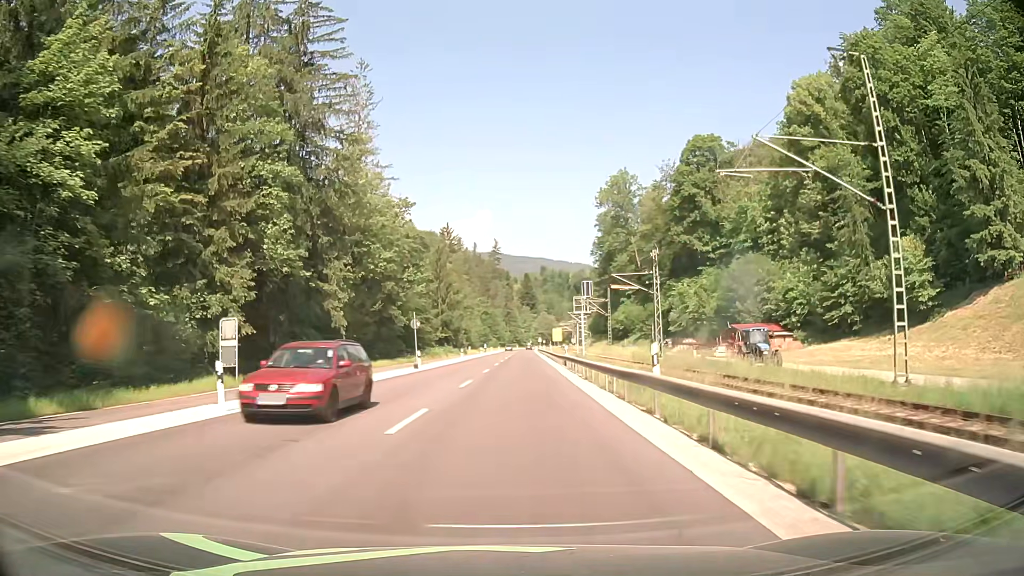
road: primary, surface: asphalt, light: Day
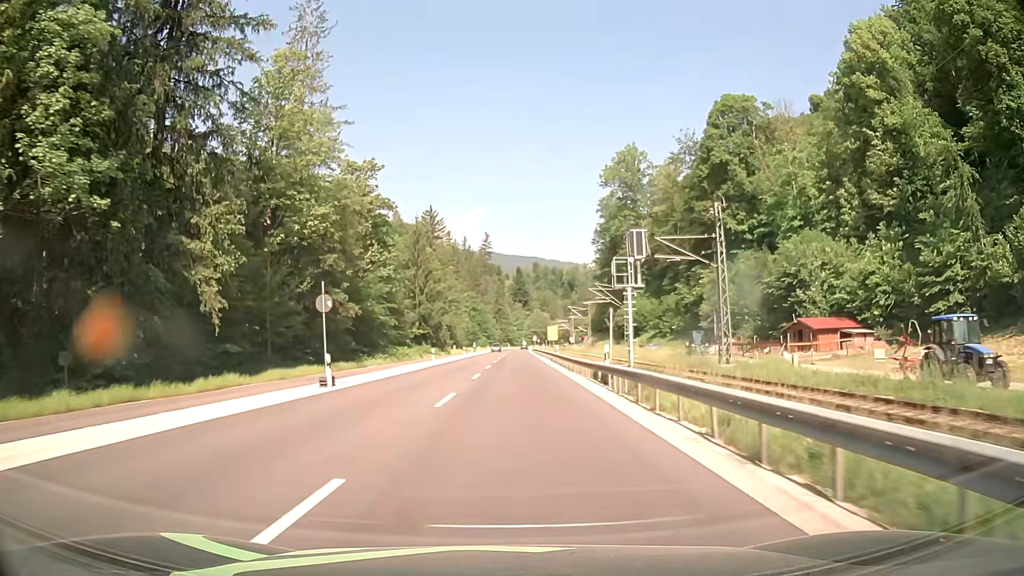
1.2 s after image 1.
(+0.3, +19.8) m; +2°
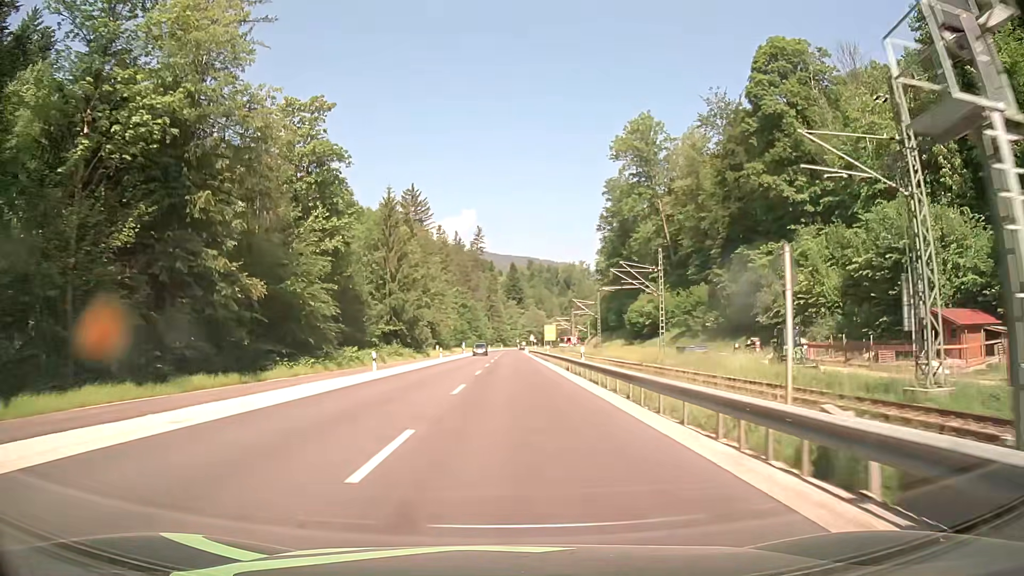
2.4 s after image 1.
(-0.1, +20.3) m; 0°
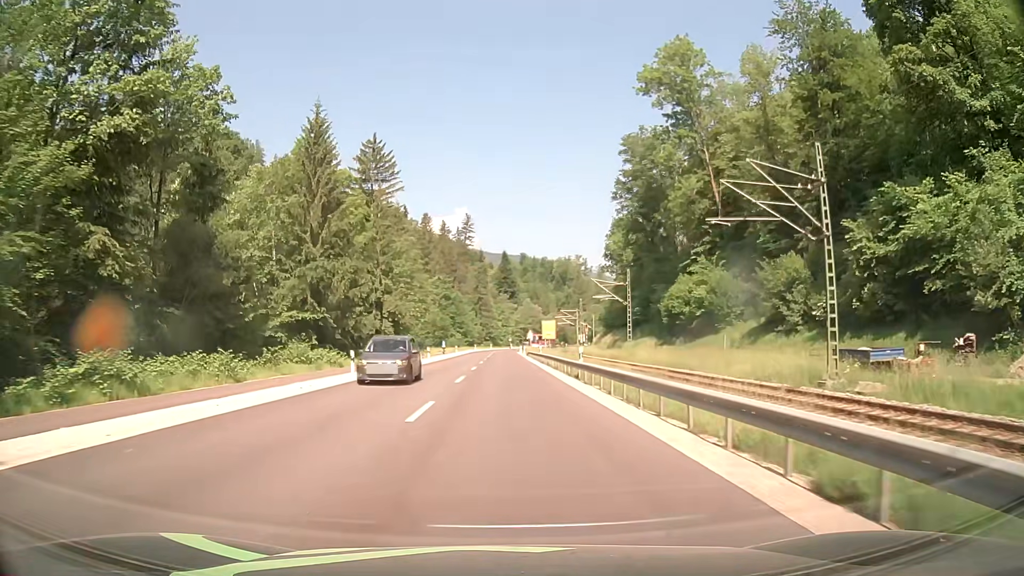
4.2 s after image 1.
(+0.4, +31.0) m; +1°
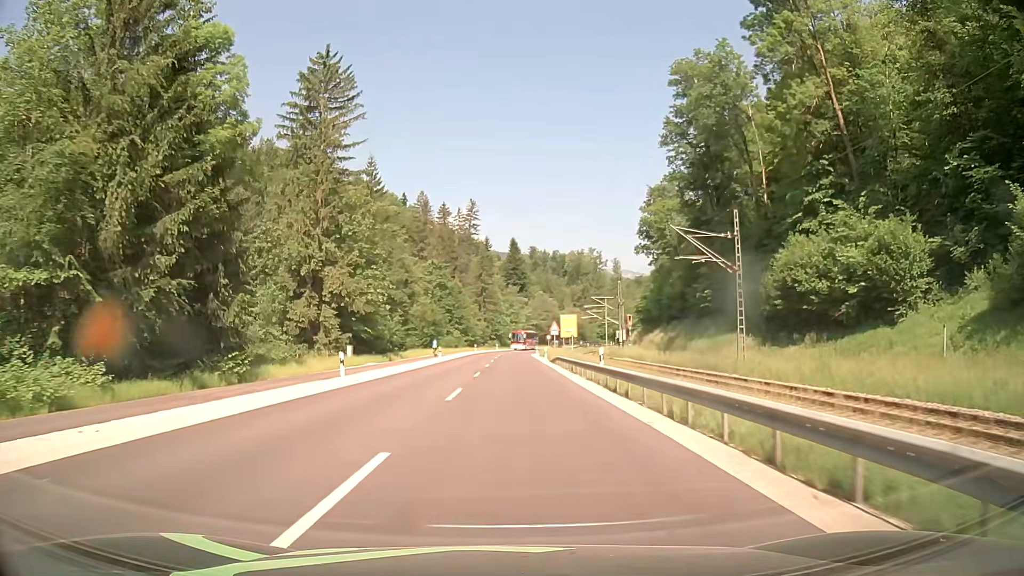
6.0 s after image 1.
(-0.2, +31.5) m; 0°
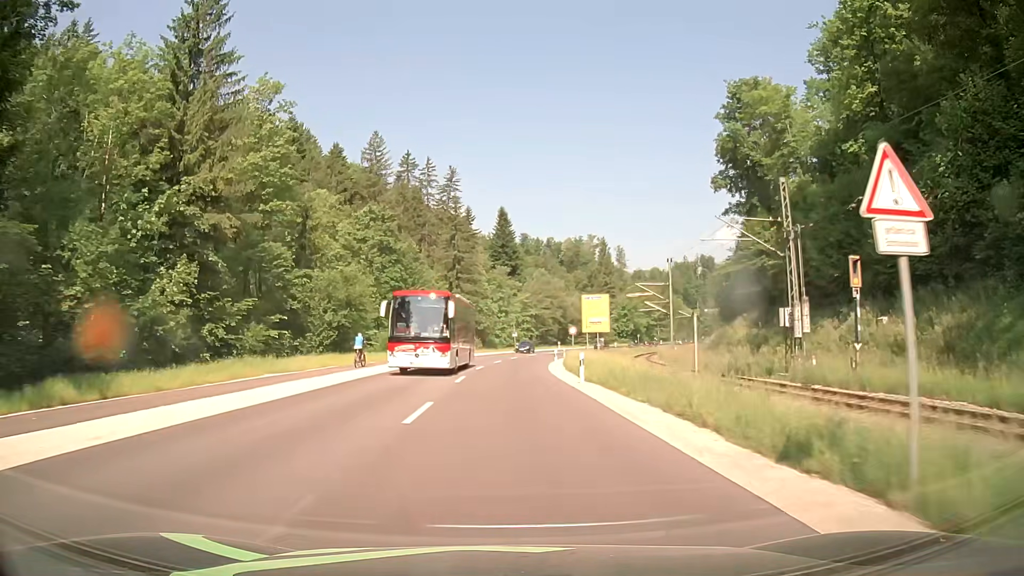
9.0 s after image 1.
(+0.1, +53.2) m; +1°
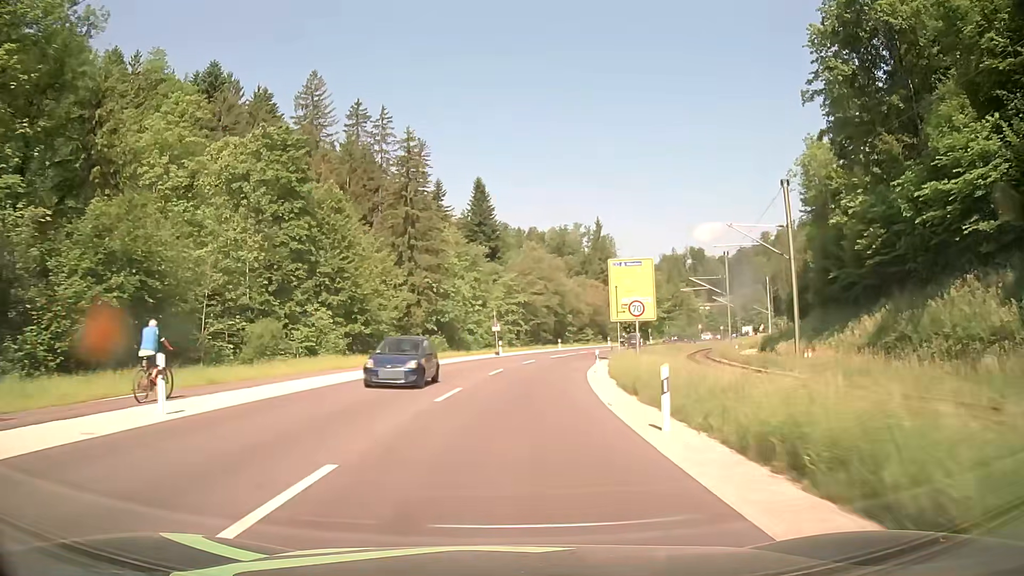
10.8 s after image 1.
(+0.2, +32.1) m; +1°
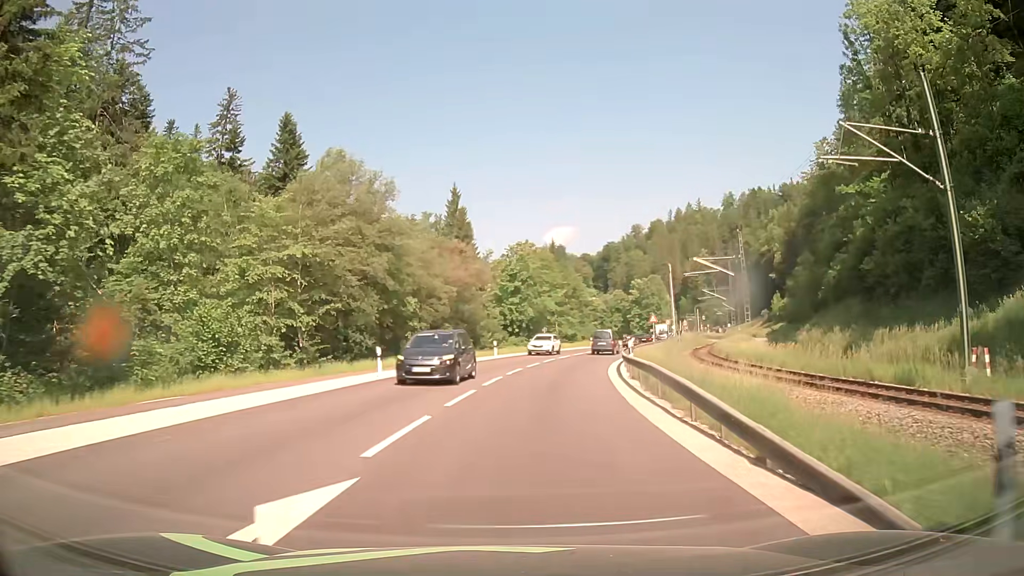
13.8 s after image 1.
(+4.7, +48.1) m; +13°
